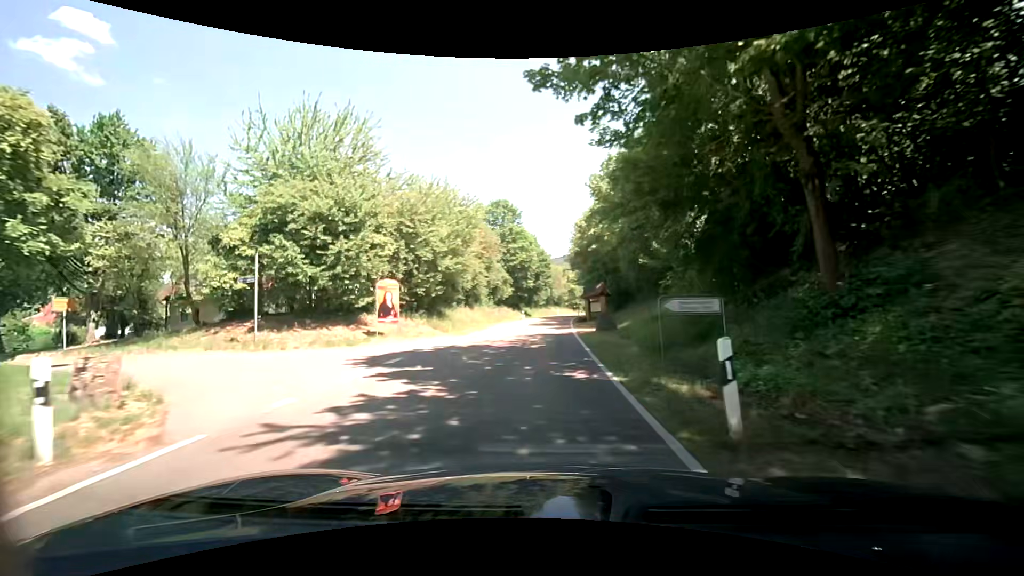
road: tertiary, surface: asphalt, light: Day
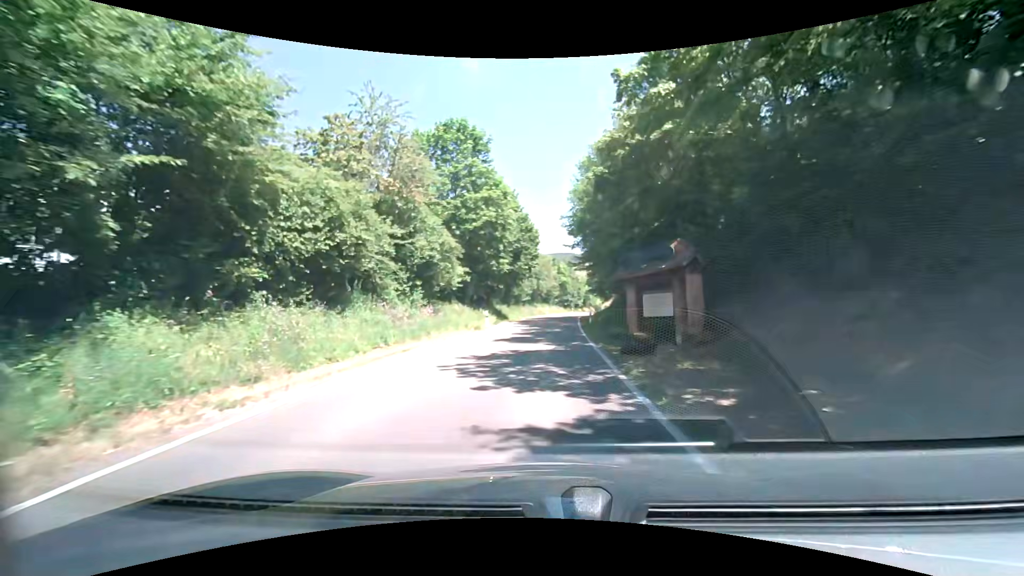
(+0.4, +27.3) m; +2°
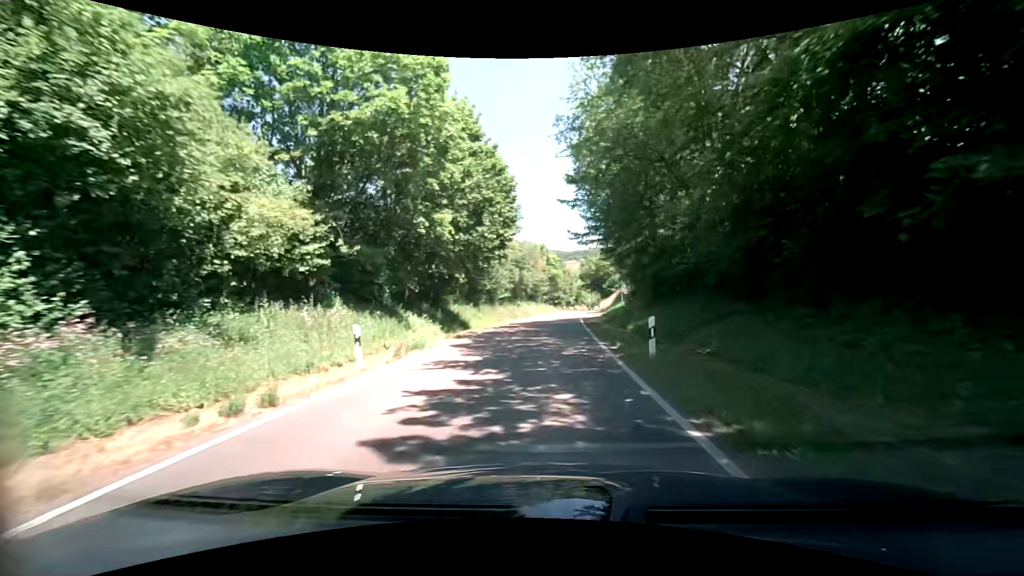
(0.0, +20.3) m; +1°
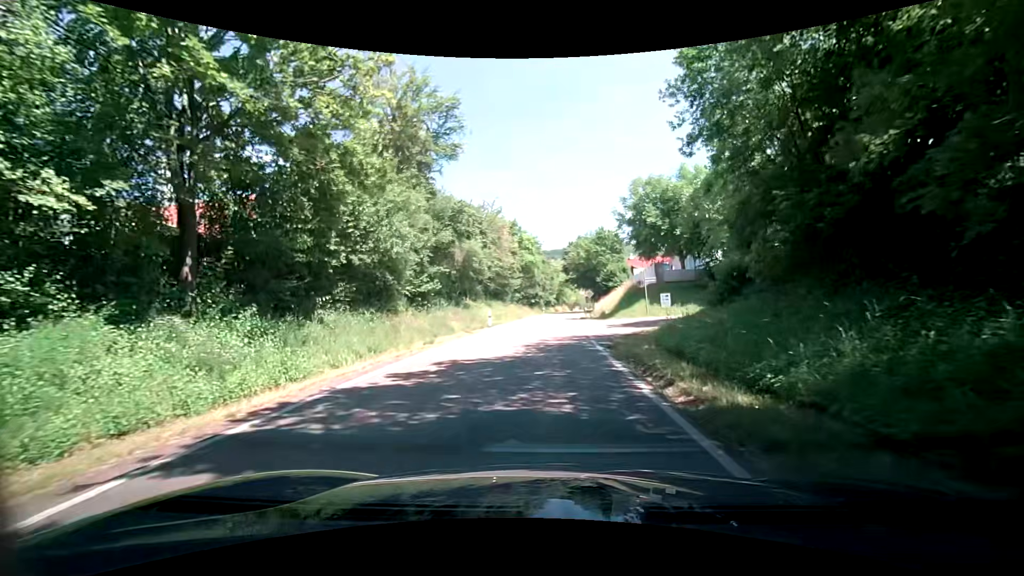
(+0.7, +28.3) m; +2°
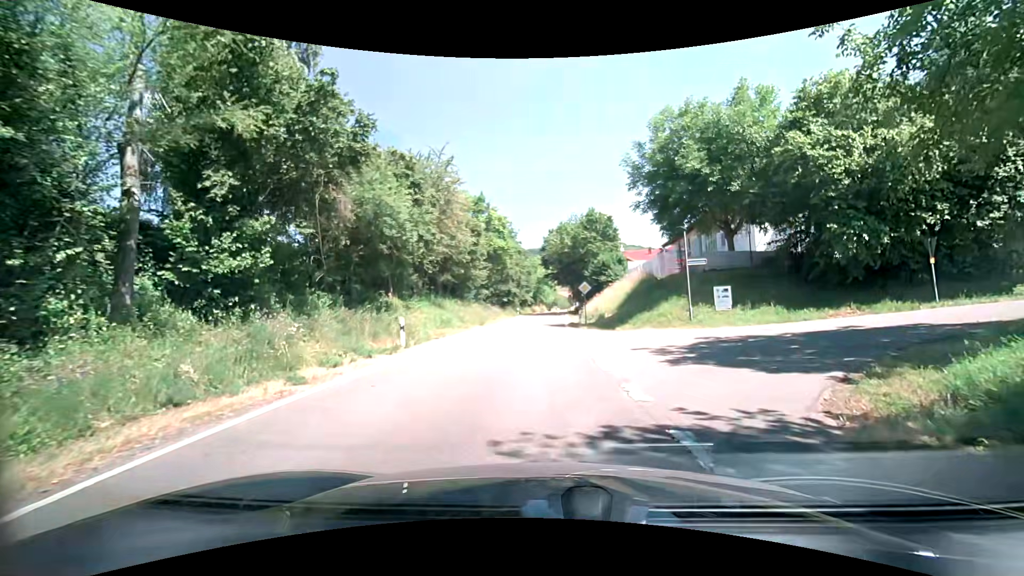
(+0.4, +15.8) m; +2°
